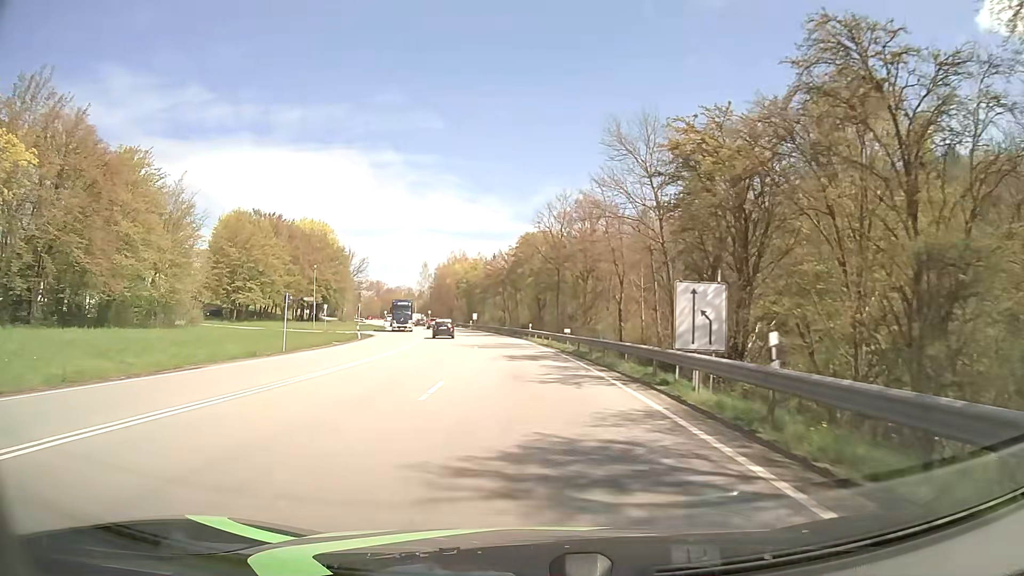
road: primary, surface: asphalt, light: Day
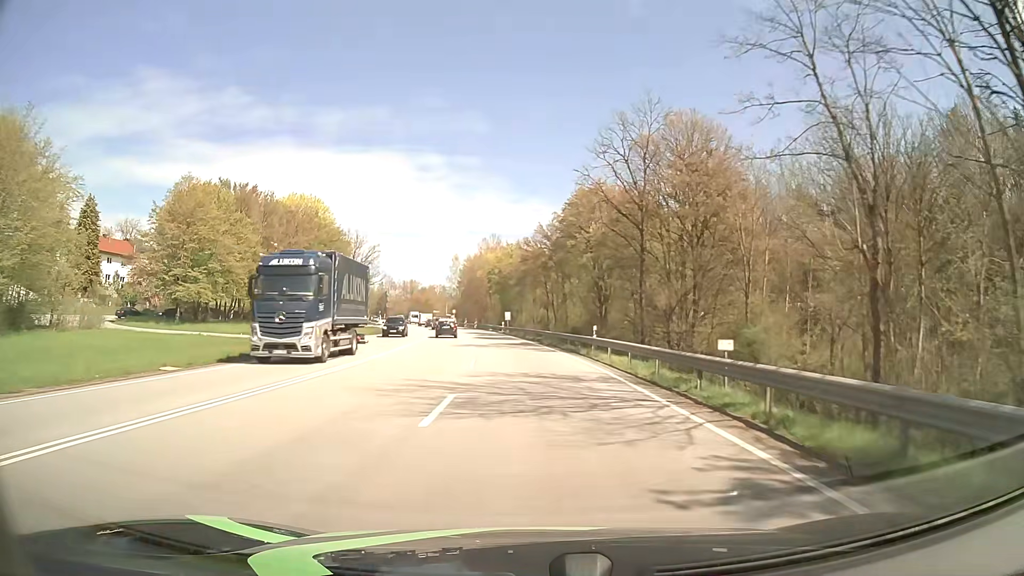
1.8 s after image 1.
(-0.9, +27.1) m; -4°
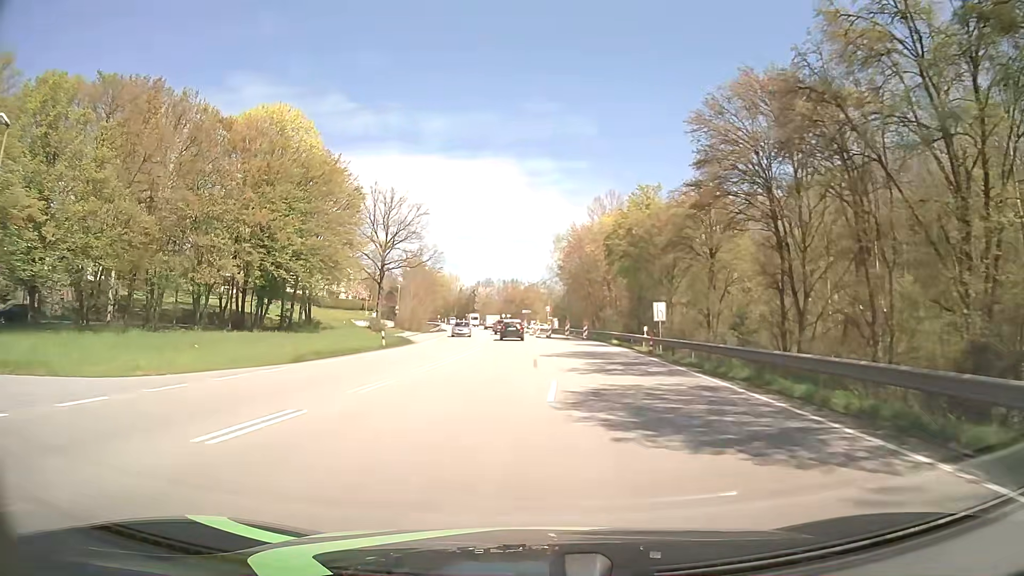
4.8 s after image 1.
(-3.3, +45.3) m; -9°
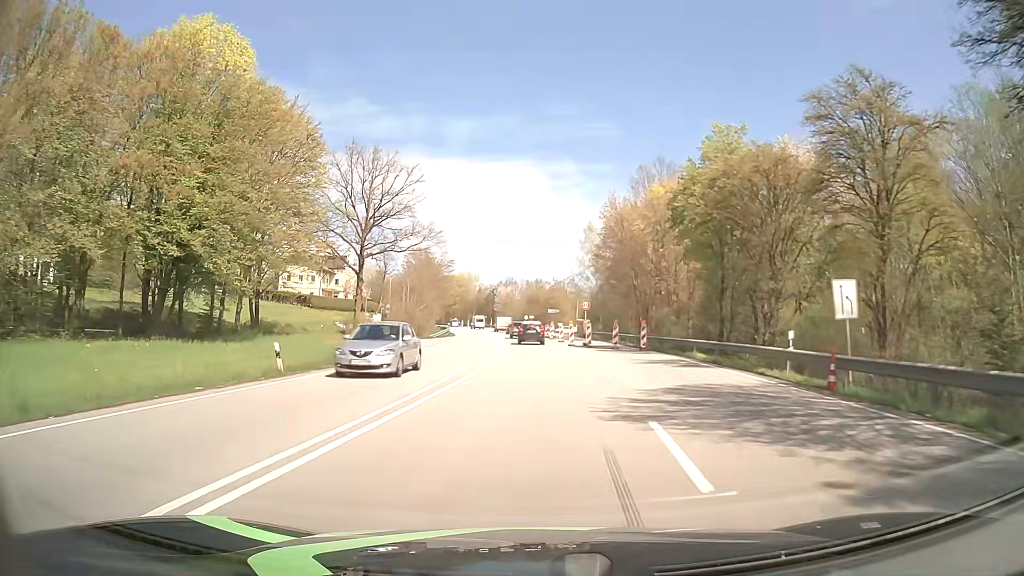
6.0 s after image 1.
(-0.4, +18.3) m; -2°
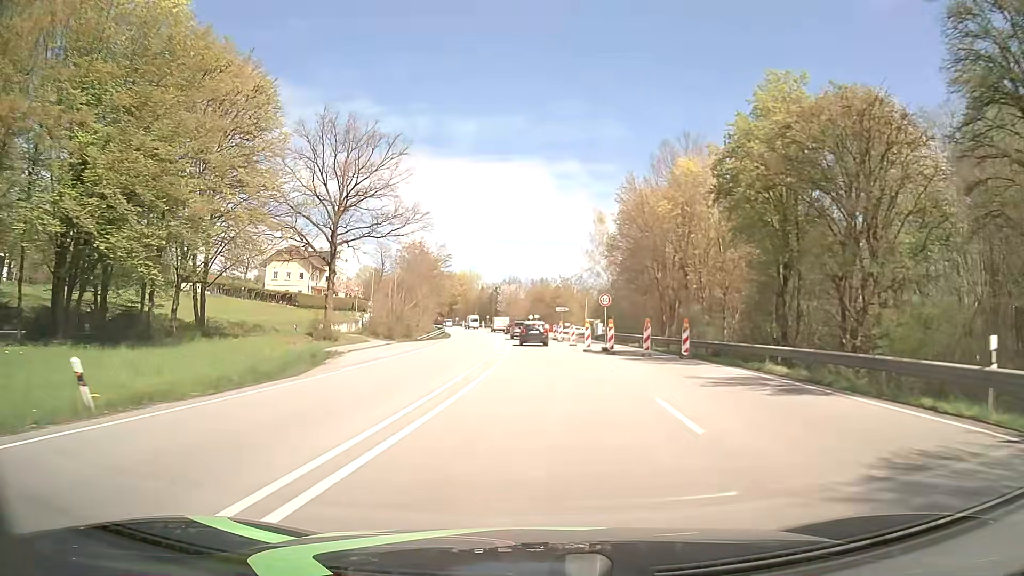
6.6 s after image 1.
(0.0, +9.1) m; 0°
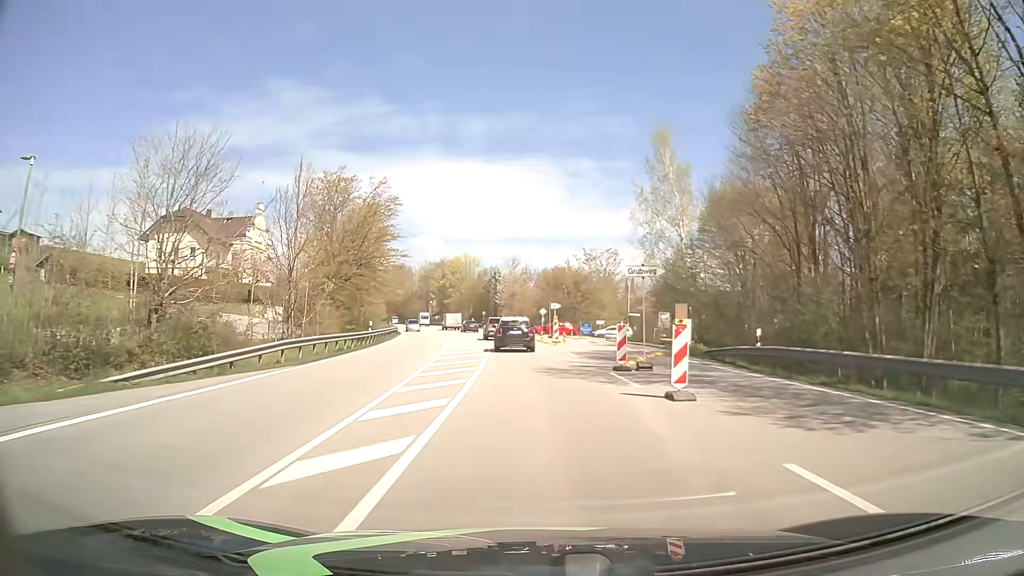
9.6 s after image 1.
(-0.1, +41.8) m; -1°
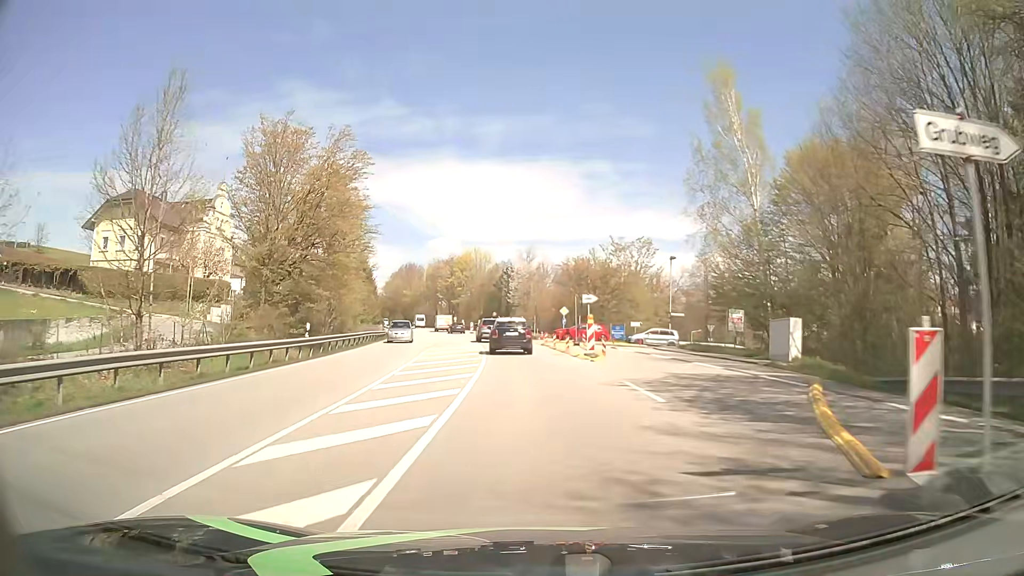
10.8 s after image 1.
(-0.2, +14.6) m; -2°
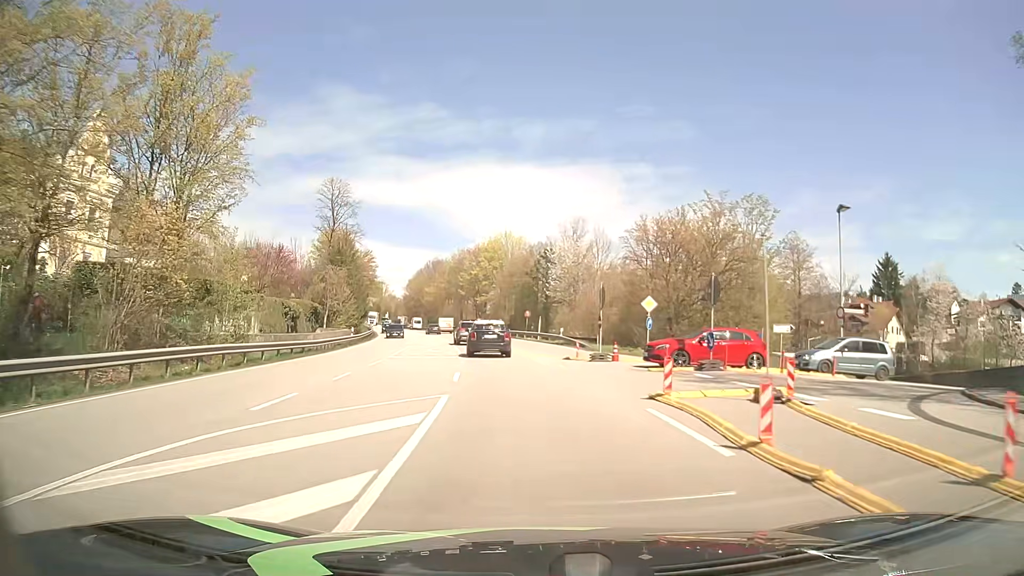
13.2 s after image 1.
(-0.7, +28.6) m; -3°
